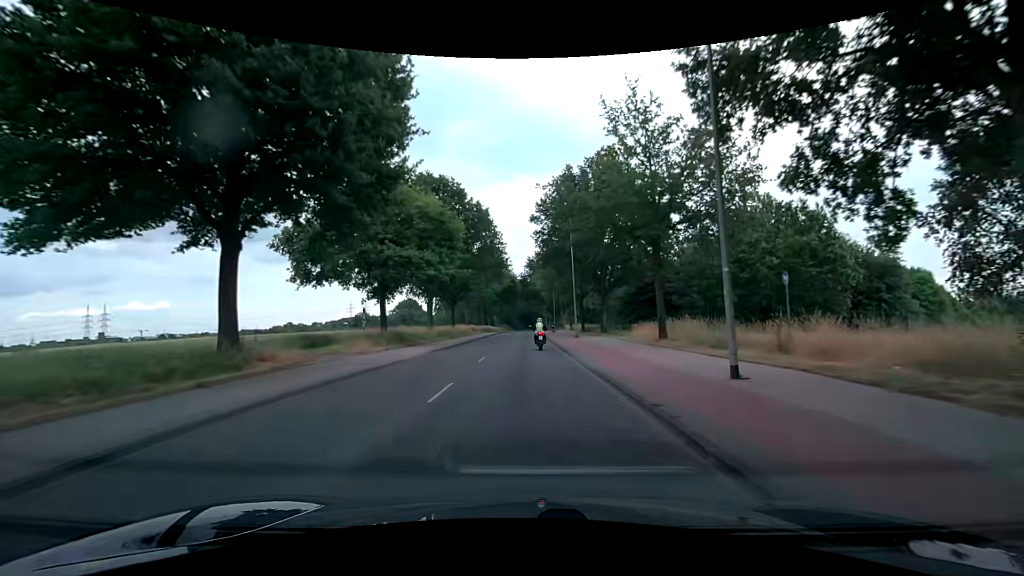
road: secondary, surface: asphalt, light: Day
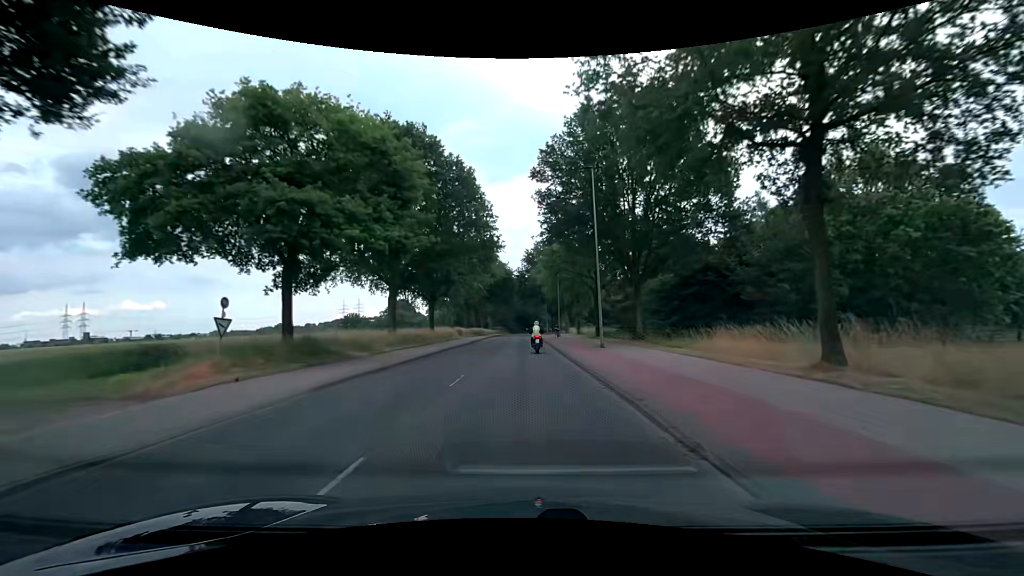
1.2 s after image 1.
(0.0, +15.3) m; 0°
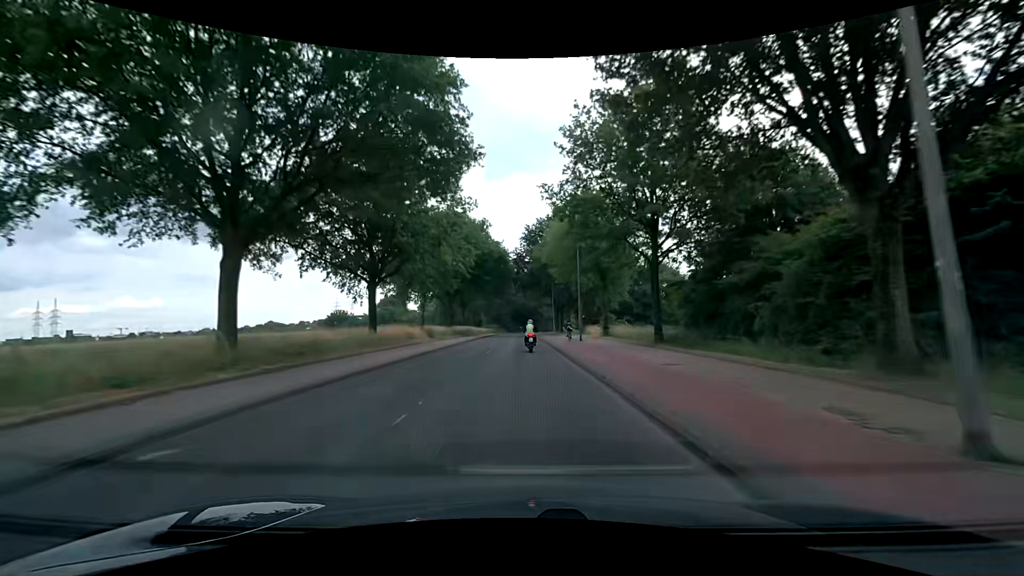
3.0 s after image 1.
(+0.1, +22.9) m; 0°
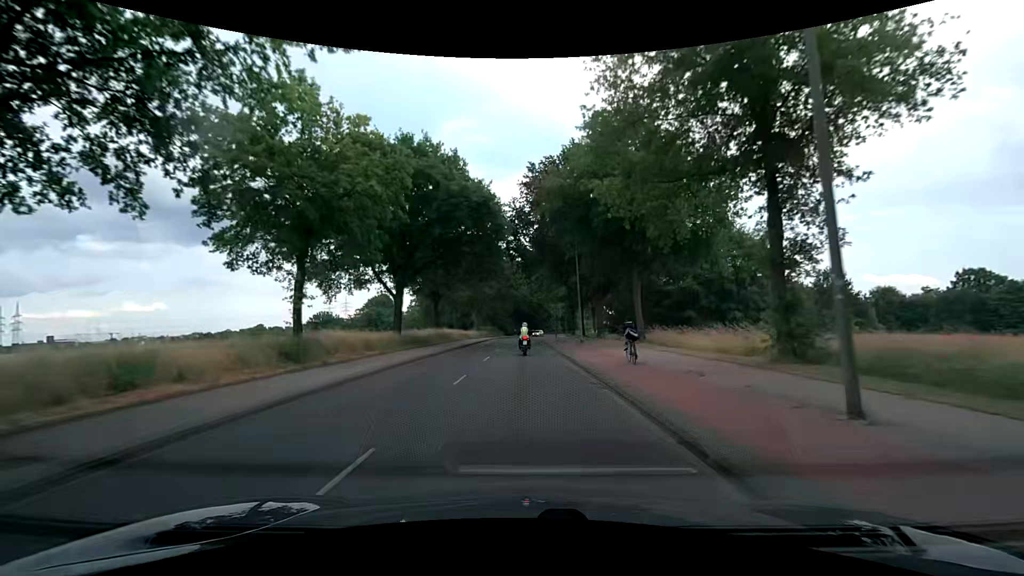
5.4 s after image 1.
(+0.2, +30.5) m; 0°
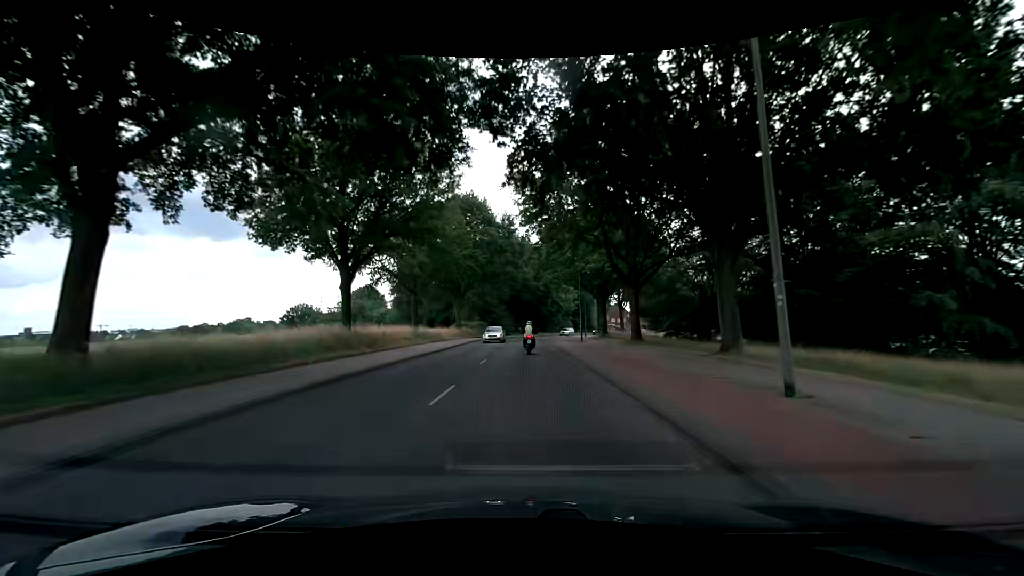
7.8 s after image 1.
(+0.1, +30.6) m; 0°
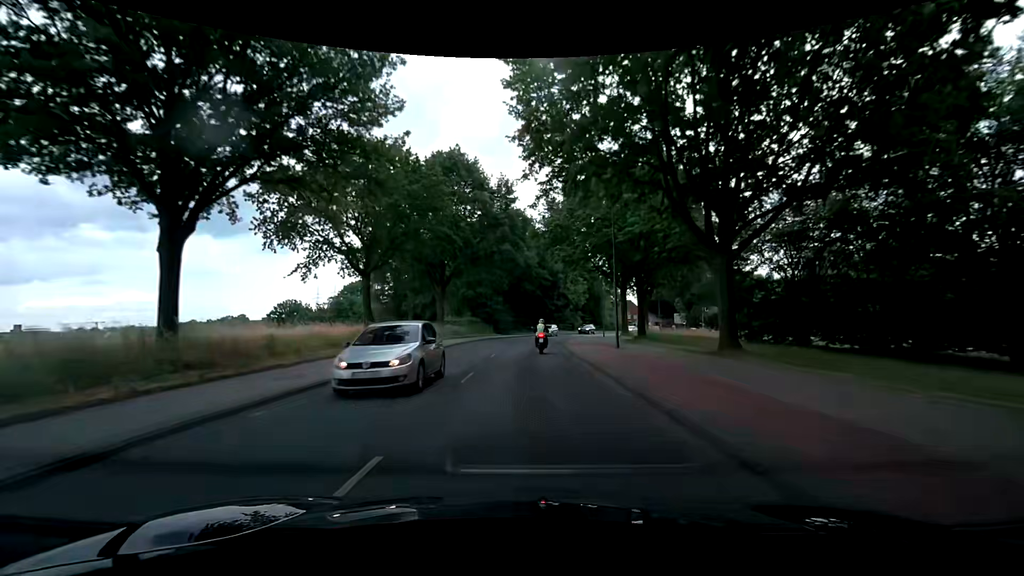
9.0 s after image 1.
(0.0, +15.1) m; 0°
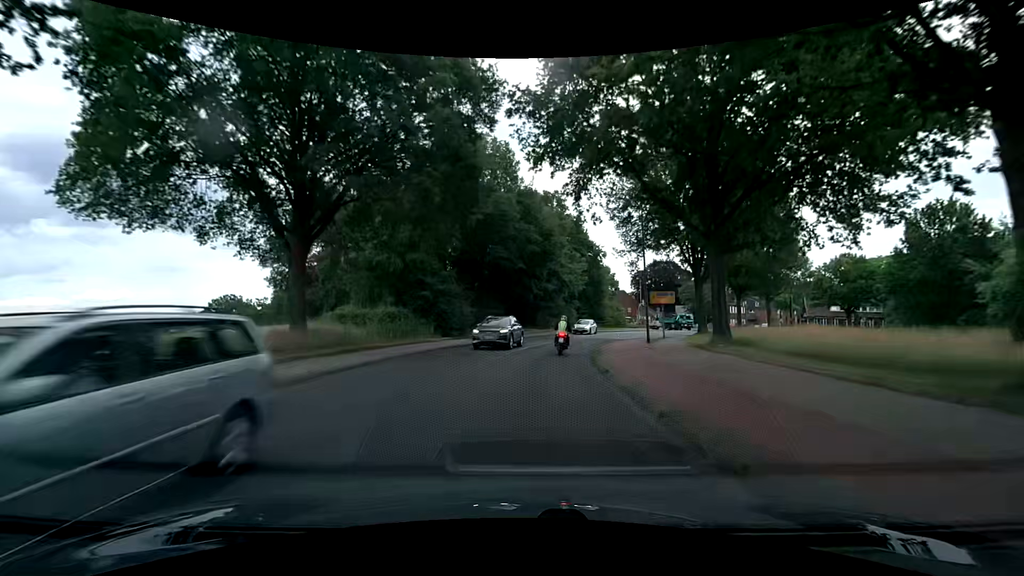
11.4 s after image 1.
(+0.6, +28.5) m; +3°
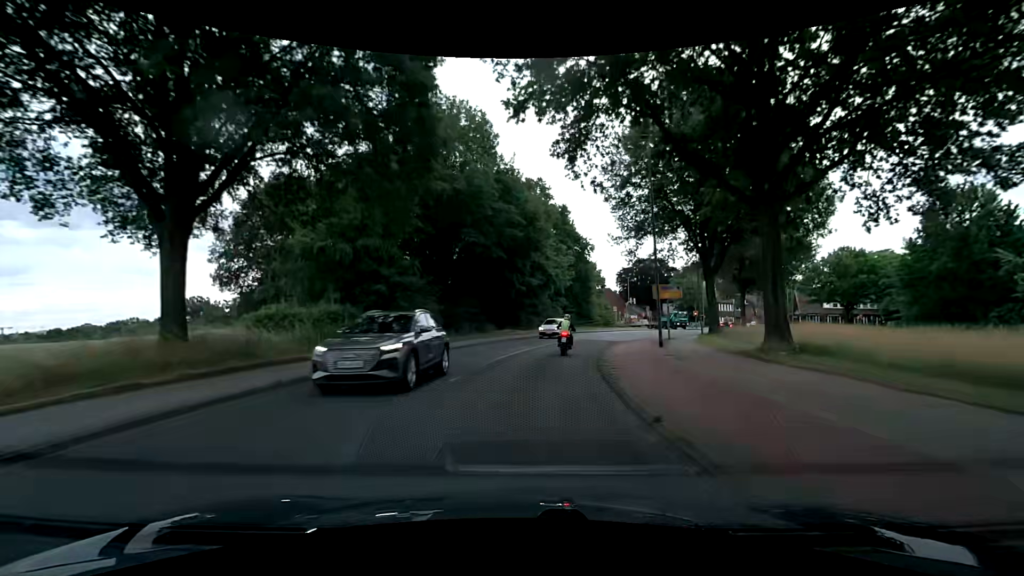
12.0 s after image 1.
(+0.1, +6.5) m; +2°
